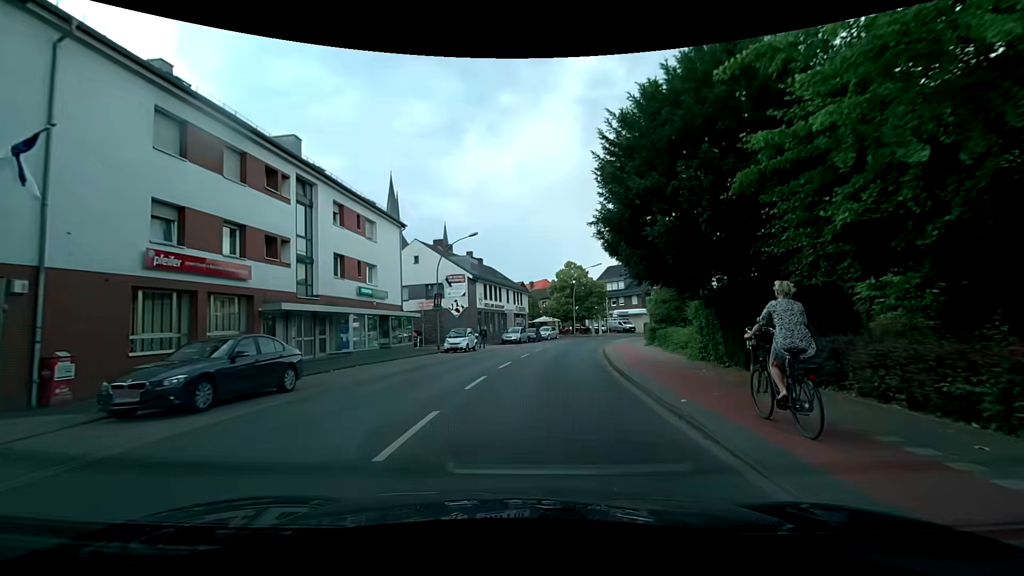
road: secondary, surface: asphalt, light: Day
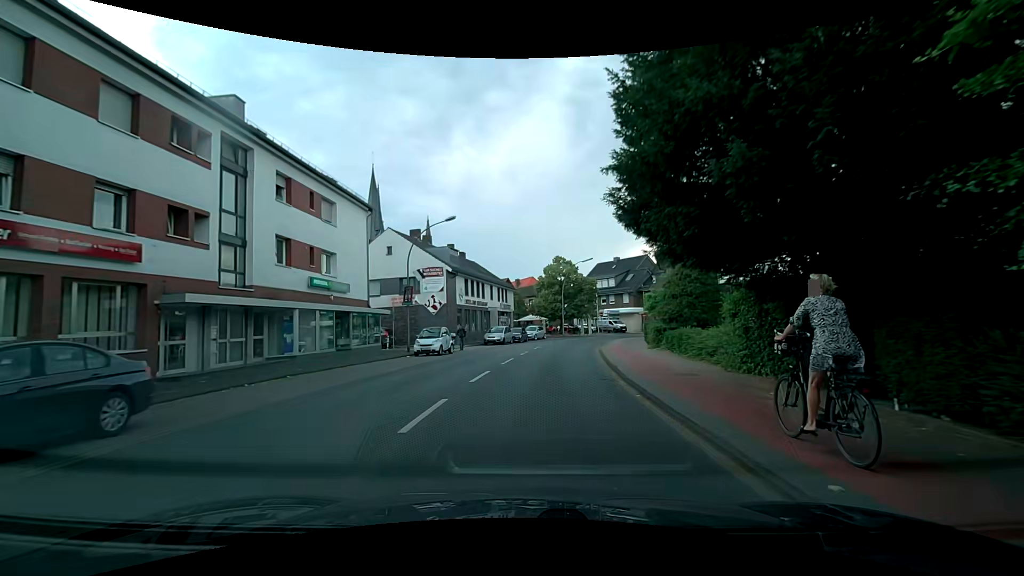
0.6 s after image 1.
(0.0, +4.7) m; +2°
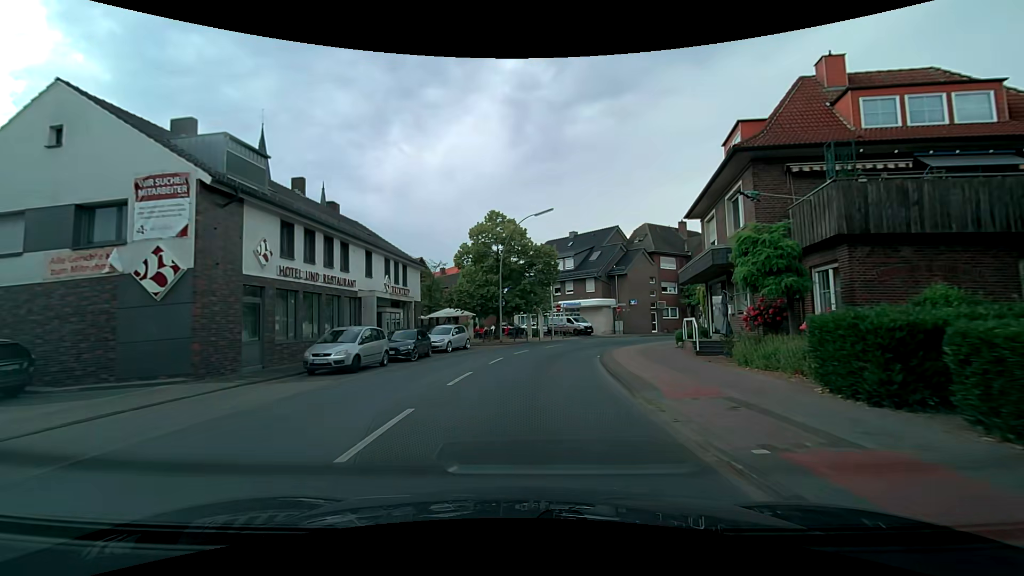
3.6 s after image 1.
(+1.3, +25.4) m; +7°
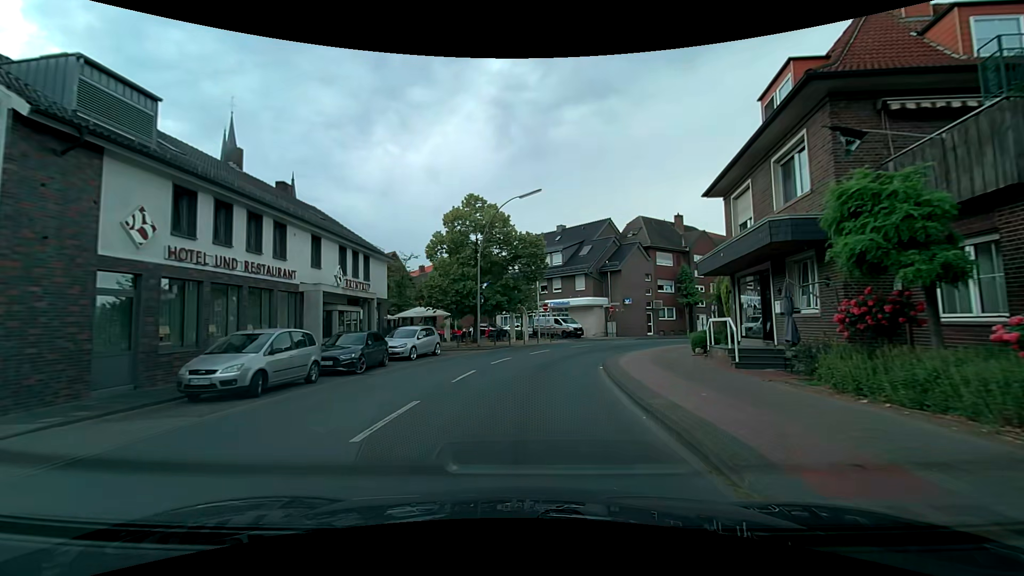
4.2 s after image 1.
(+0.1, +5.2) m; +2°
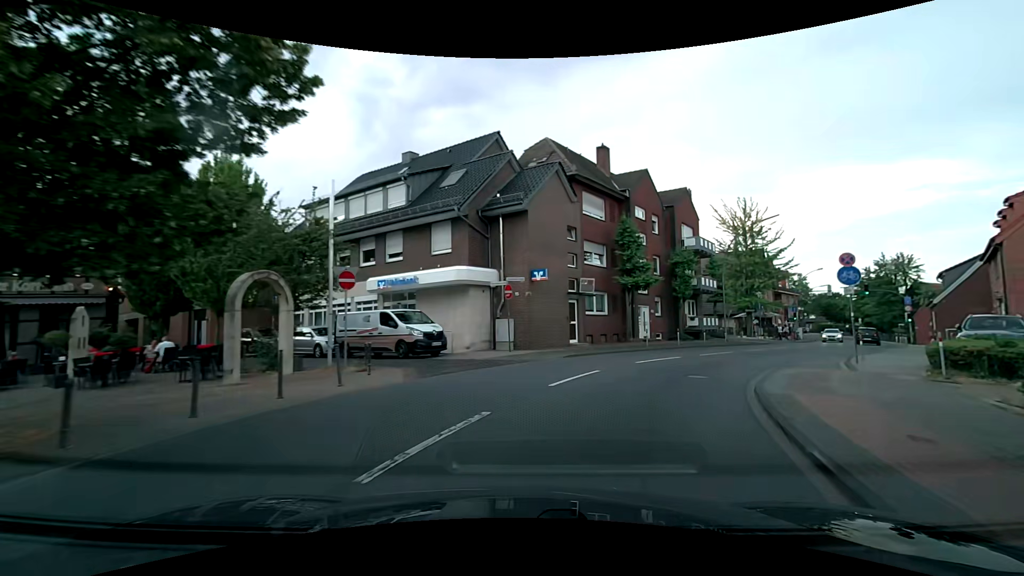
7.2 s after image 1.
(+2.3, +25.2) m; +15°
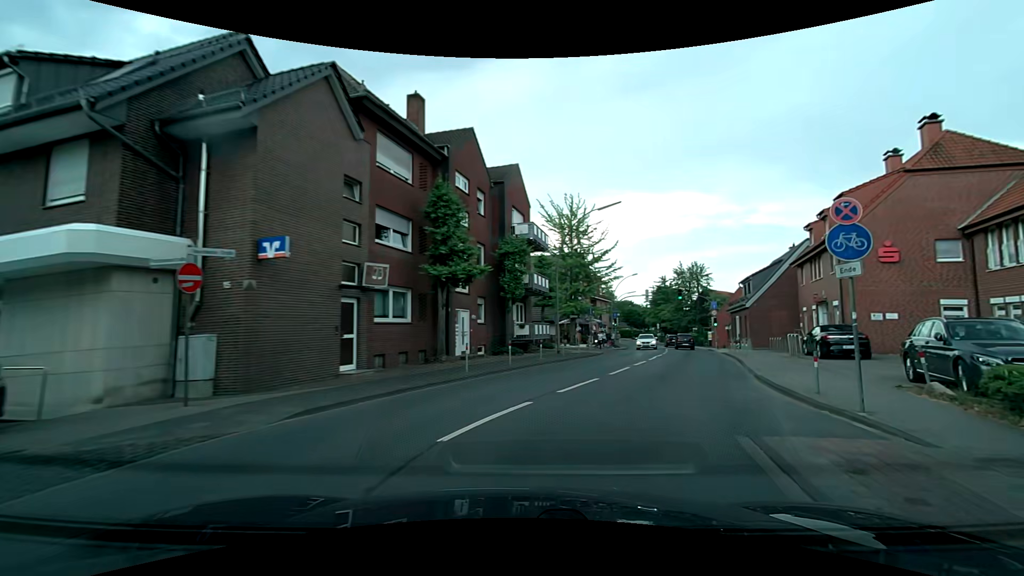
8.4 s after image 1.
(+1.7, +9.4) m; +22°
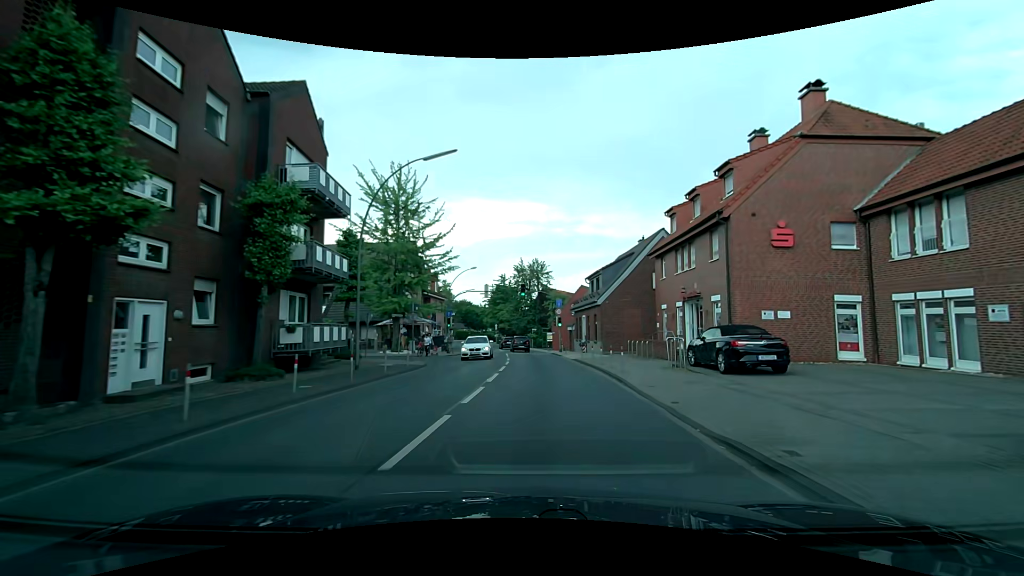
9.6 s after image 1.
(+1.6, +9.3) m; +18°
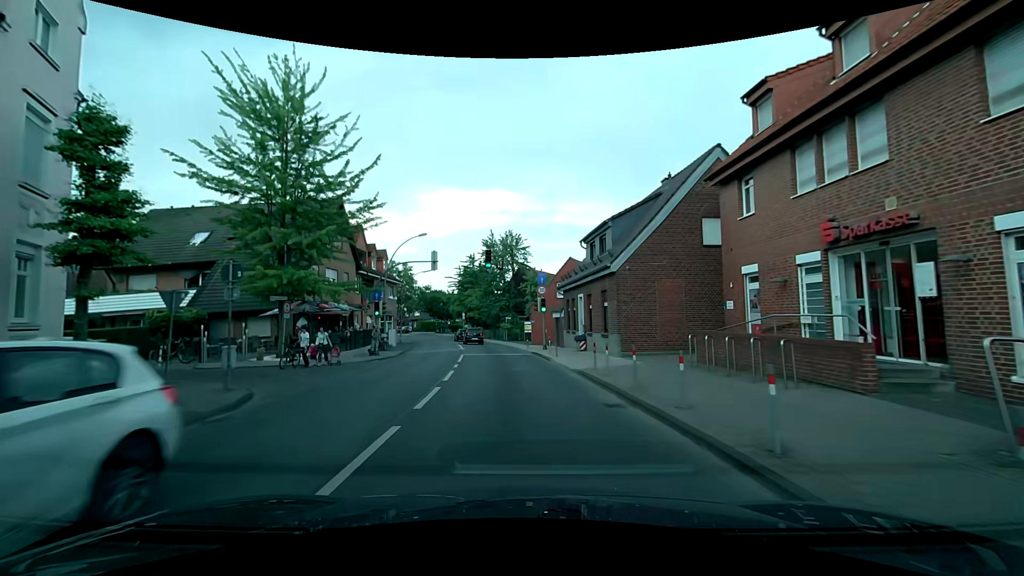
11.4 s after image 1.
(+0.5, +14.5) m; +2°
(0, +10) (-1, +20) (-2, +30) (-3, +40) (-5, +50) (-6, +60) (-9, +69) (-11, +79) (-15, +88) (-19, +98) m
